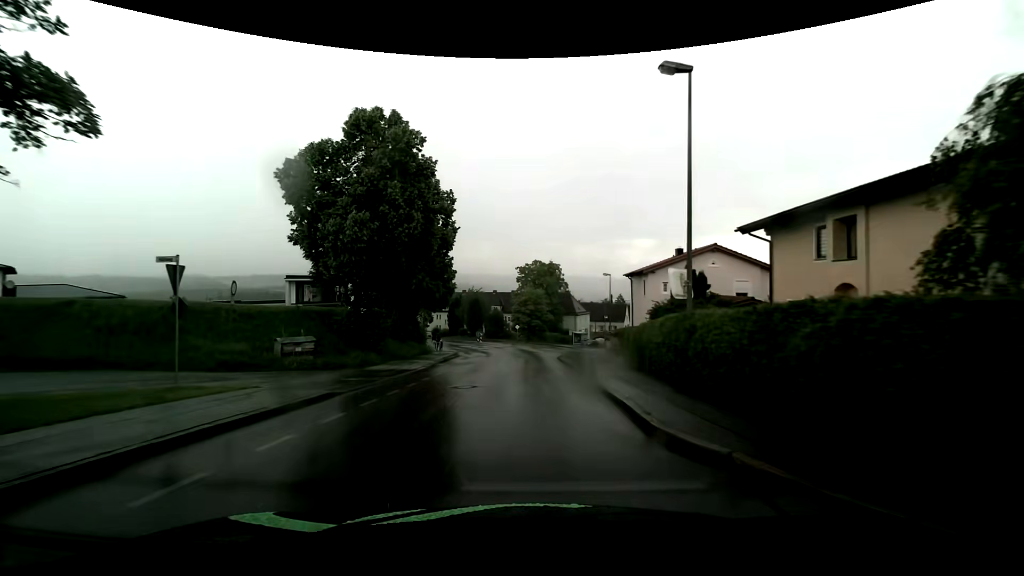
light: Day
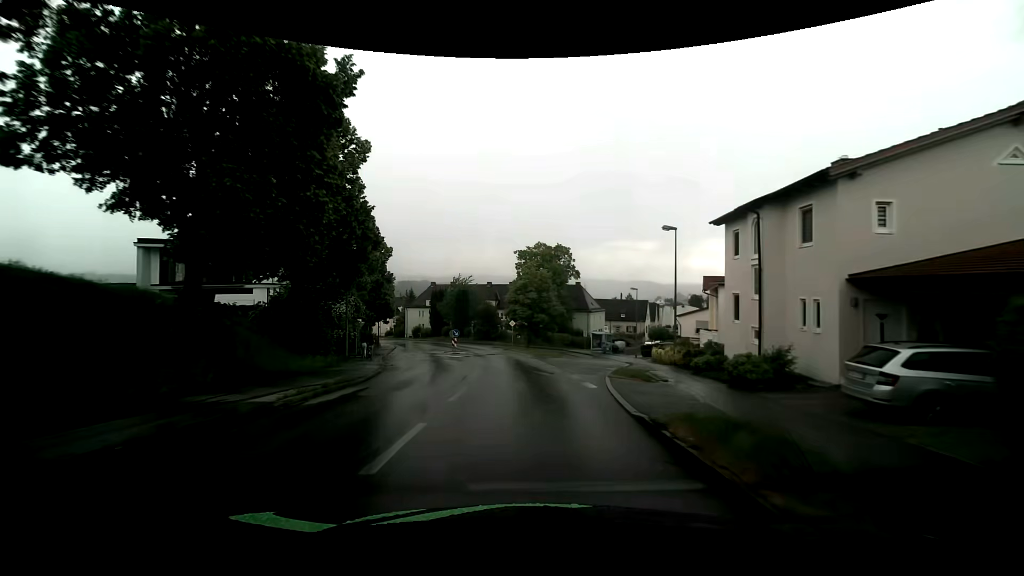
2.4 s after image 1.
(+0.1, +22.6) m; 0°
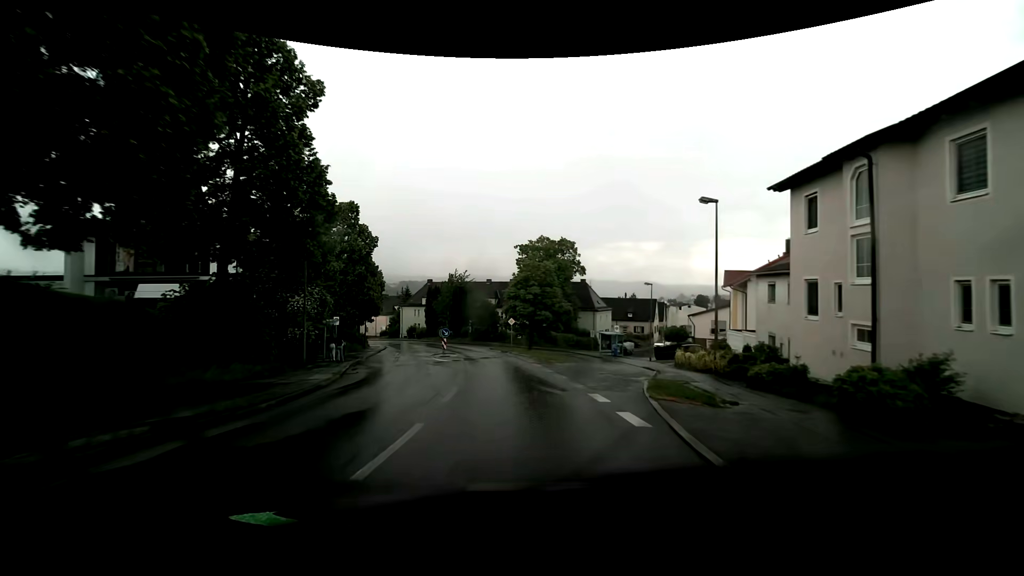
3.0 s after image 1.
(0.0, +6.0) m; 0°
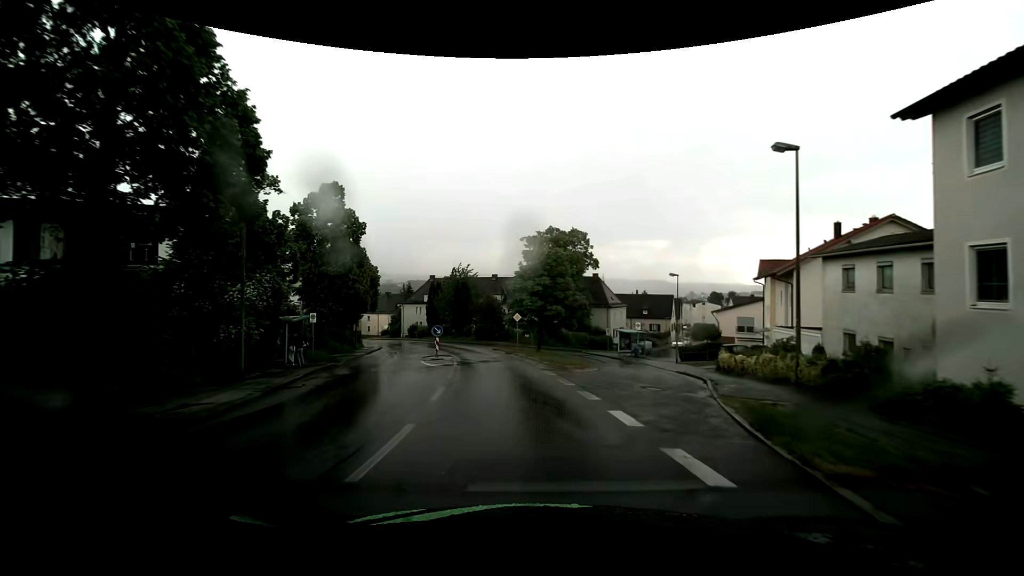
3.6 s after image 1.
(0.0, +6.1) m; -1°
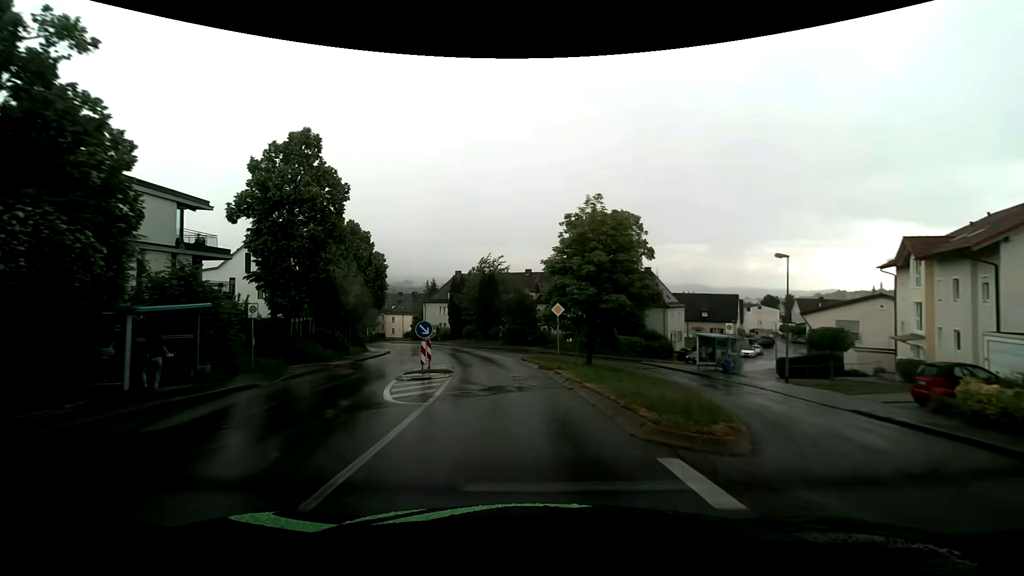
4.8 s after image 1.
(-0.5, +12.4) m; -6°
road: residential
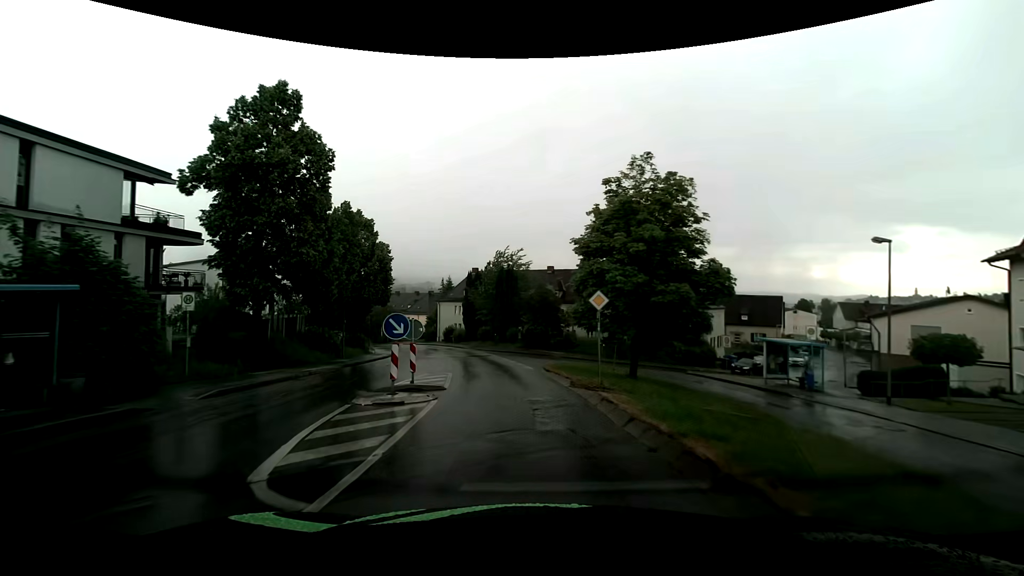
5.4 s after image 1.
(0.0, +6.3) m; -1°
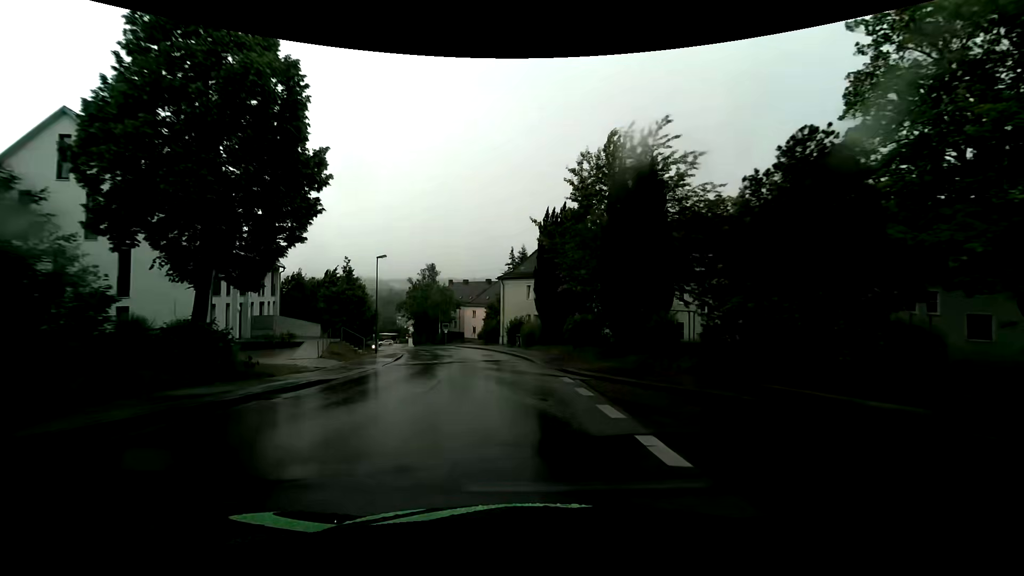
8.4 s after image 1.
(-2.9, +32.2) m; -10°
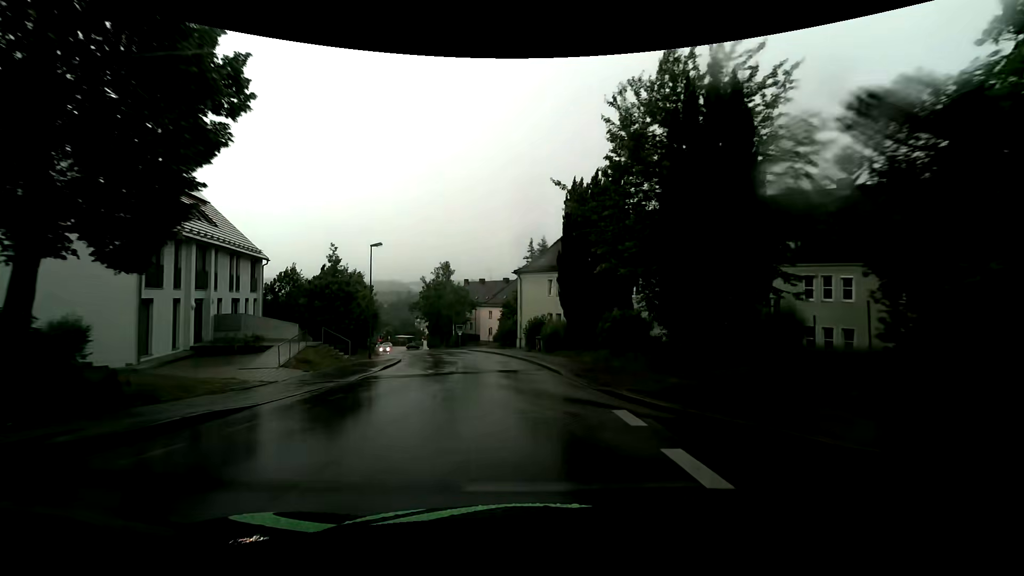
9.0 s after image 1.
(-0.1, +6.6) m; -2°
(0, +10) (-1, +20) (-3, +30) (-5, +40) (-7, +49) (-10, +59) (-14, +68) (-17, +78) (-21, +87) (-25, +96) m
